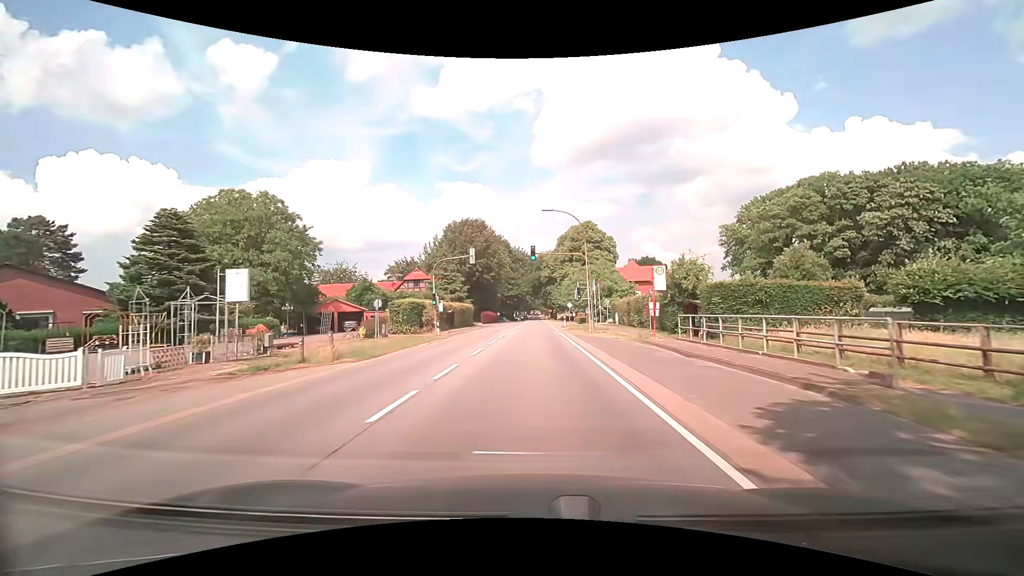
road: secondary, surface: asphalt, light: Day
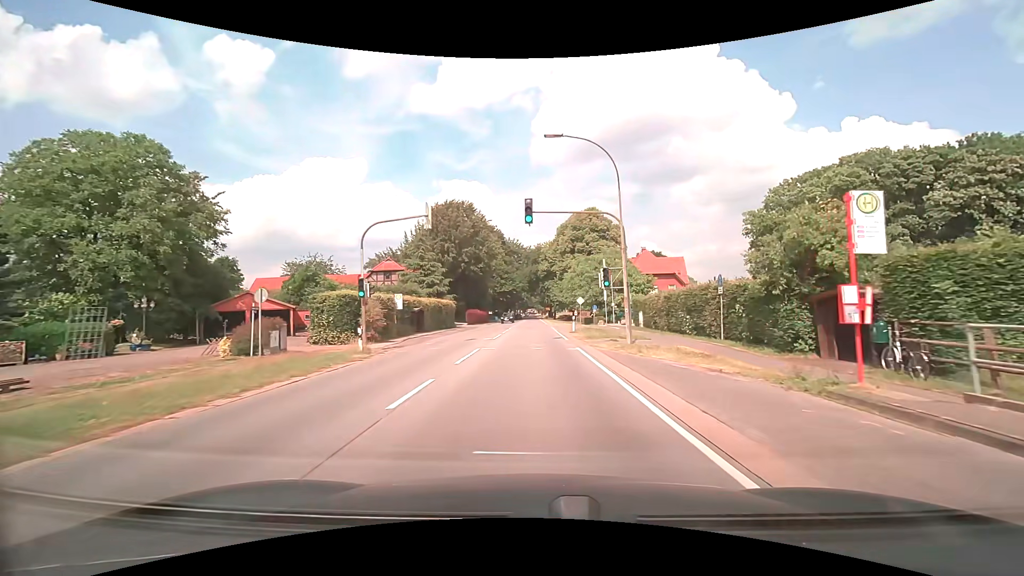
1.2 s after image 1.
(+0.1, +15.2) m; 0°
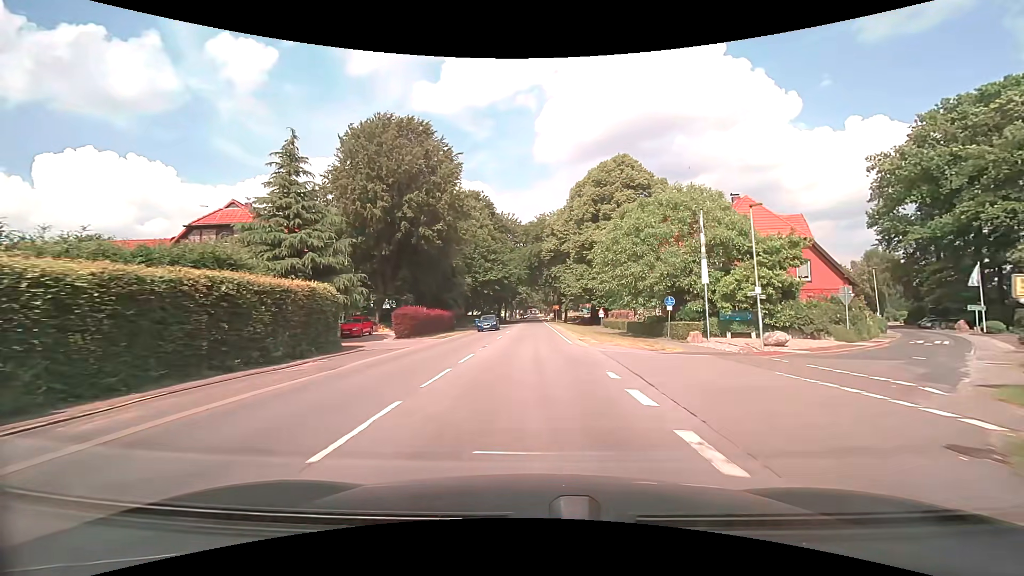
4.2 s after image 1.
(+0.1, +37.7) m; 0°
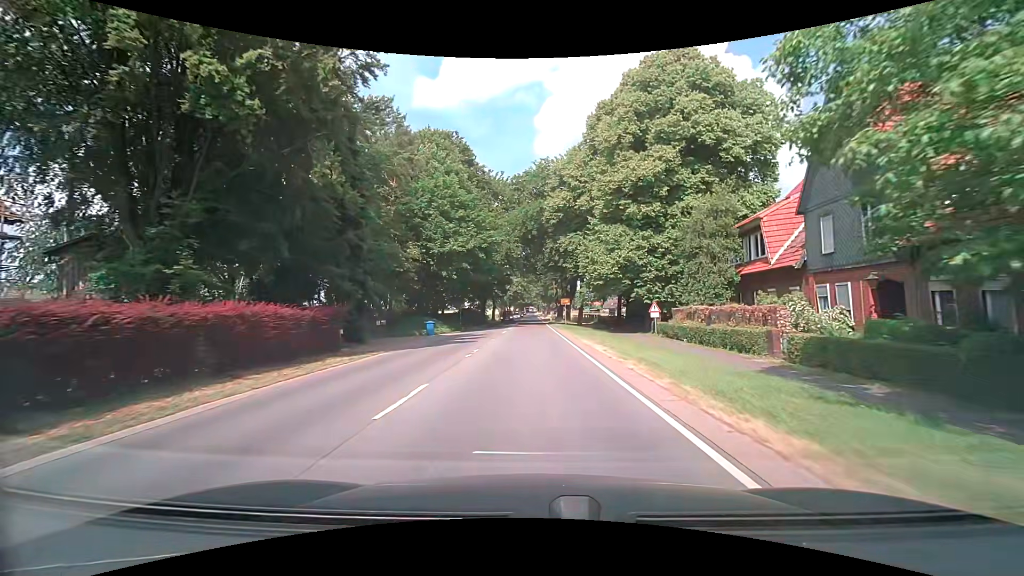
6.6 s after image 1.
(+0.1, +30.3) m; 0°
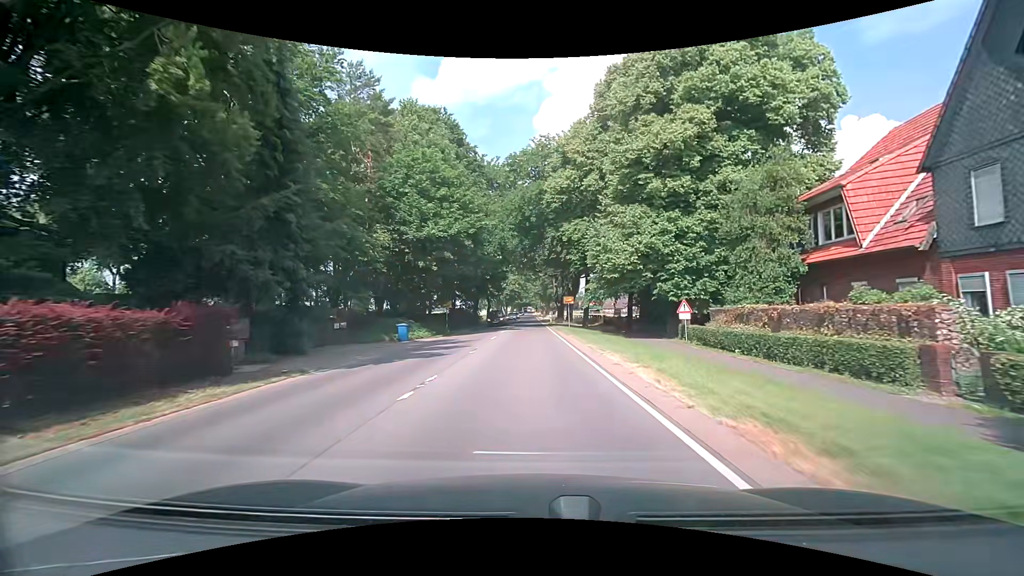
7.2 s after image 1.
(0.0, +7.6) m; +1°
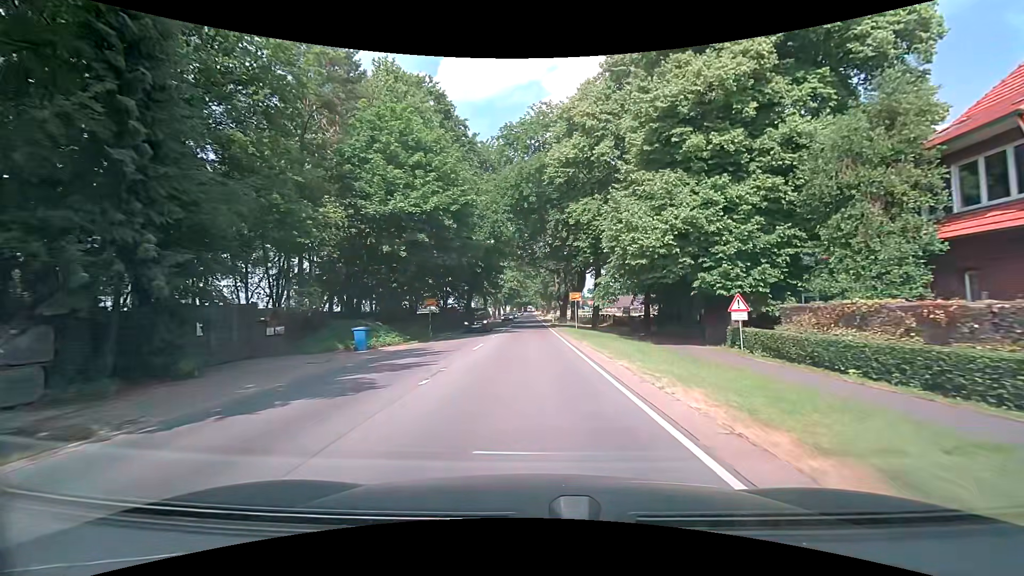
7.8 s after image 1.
(0.0, +7.6) m; 0°
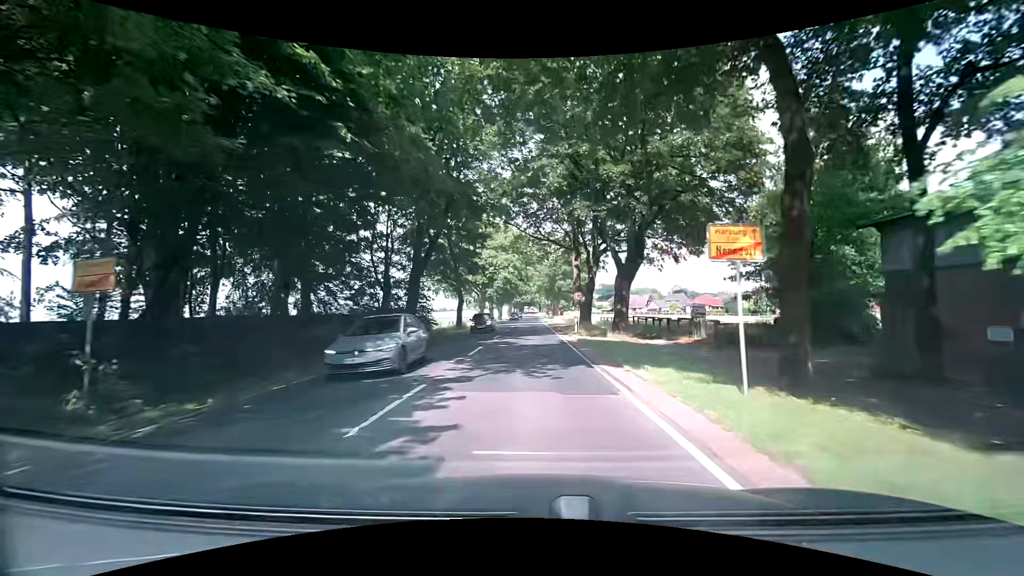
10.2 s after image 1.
(-0.2, +30.2) m; -1°
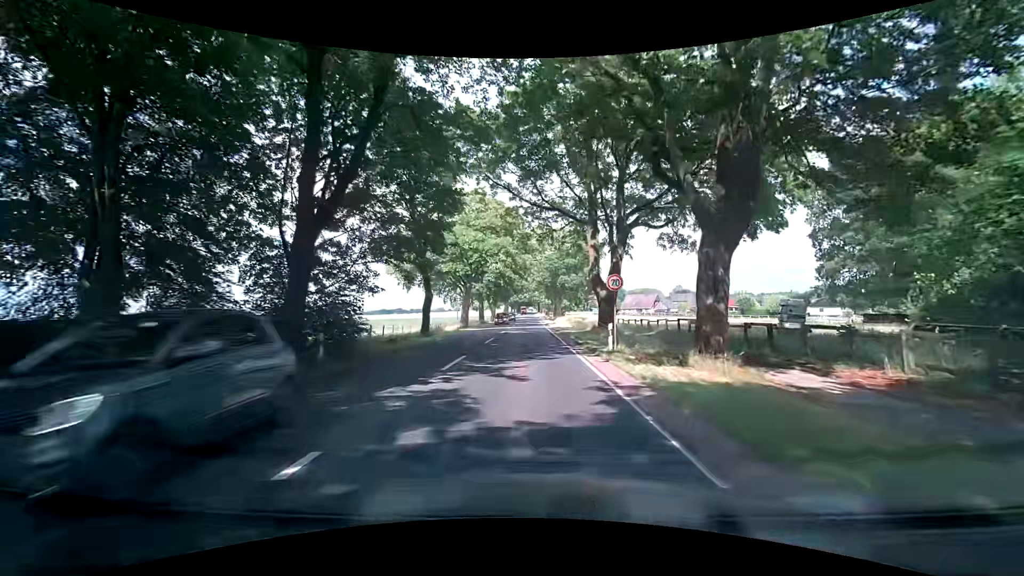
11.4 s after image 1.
(0.0, +15.4) m; +1°
(0, +10) (0, +20) (-1, +30) (-1, +40) (-1, +50) (-1, +60) (-1, +70) (-1, +80) (-2, +90) (-2, +100) m
